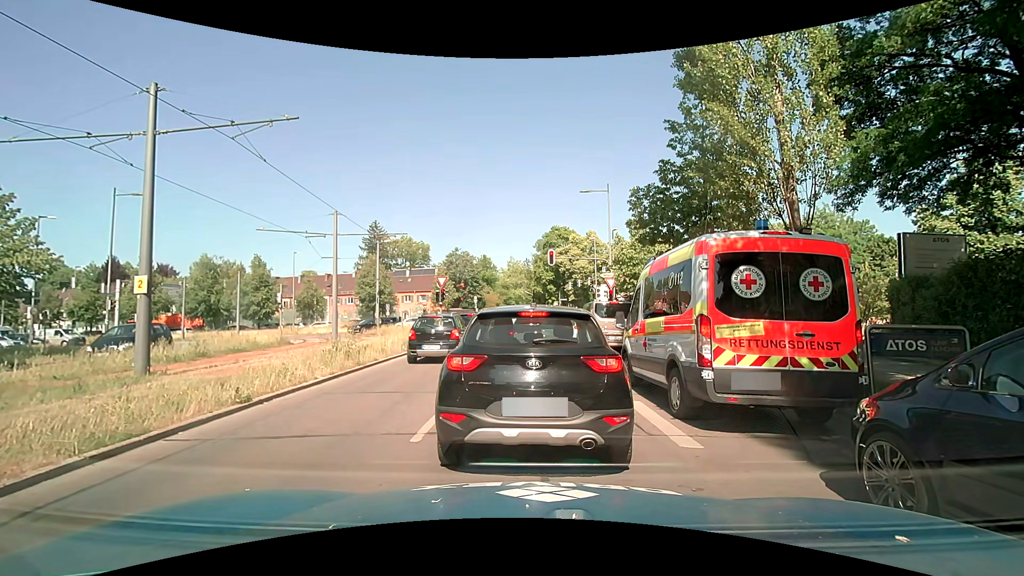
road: secondary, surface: asphalt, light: Day
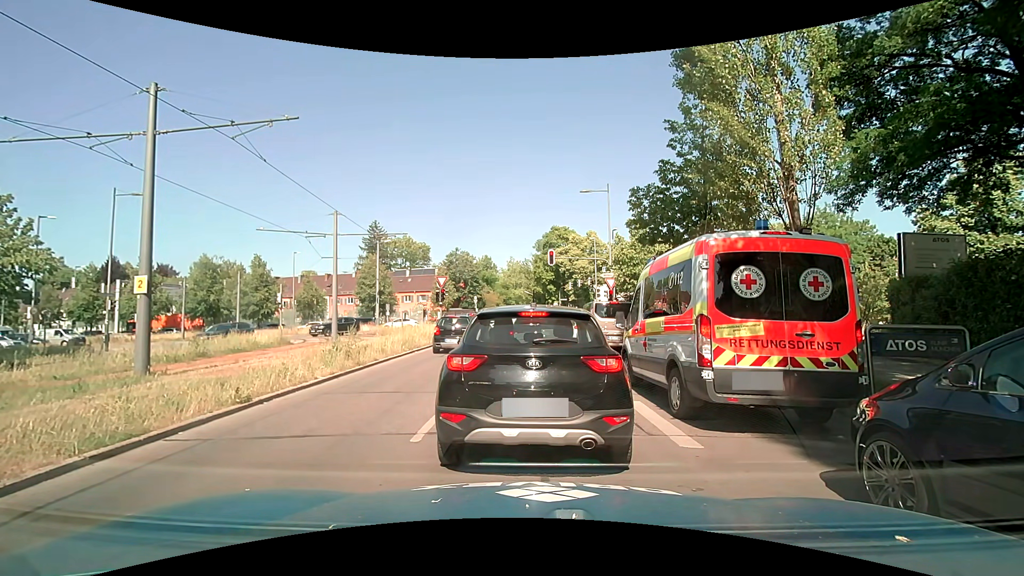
(0.0, 0.0) m; 0°
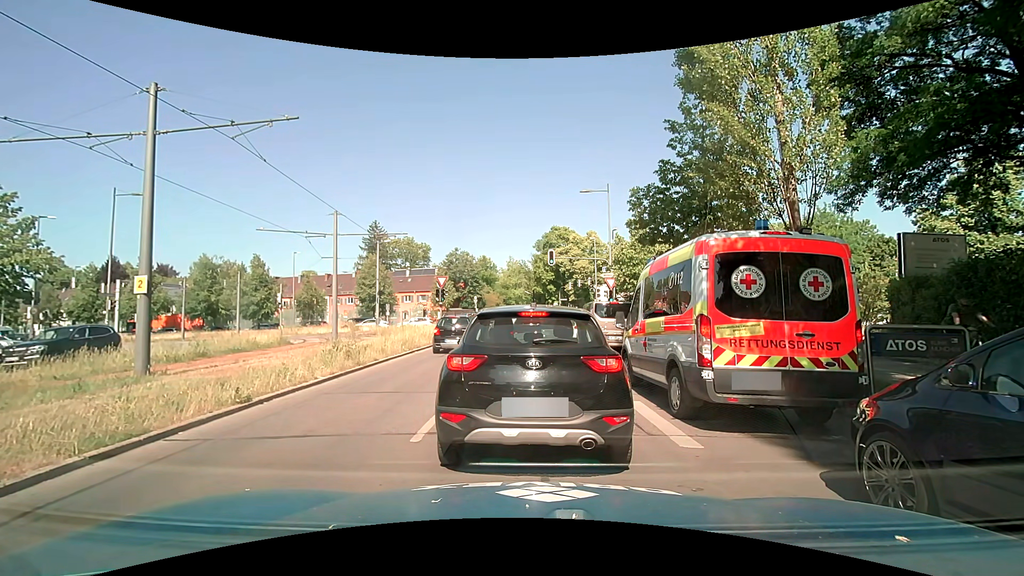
(0.0, 0.0) m; 0°
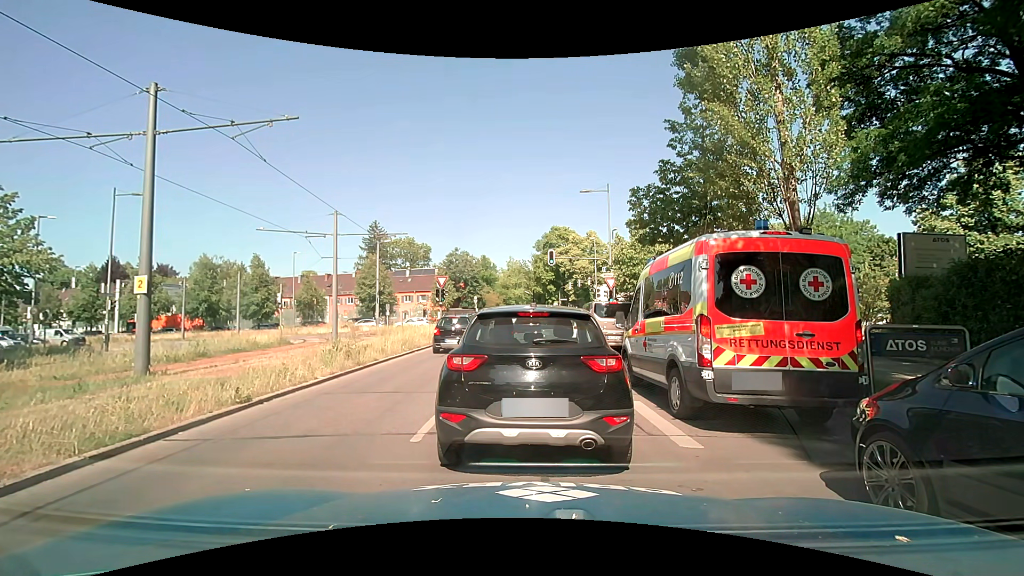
(0.0, 0.0) m; 0°
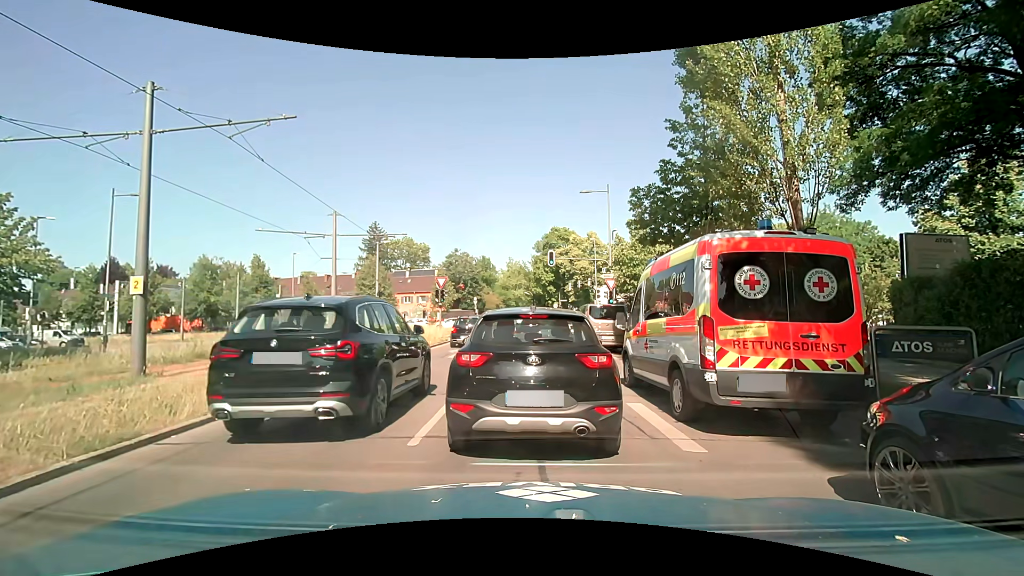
(0.0, +0.1) m; 0°
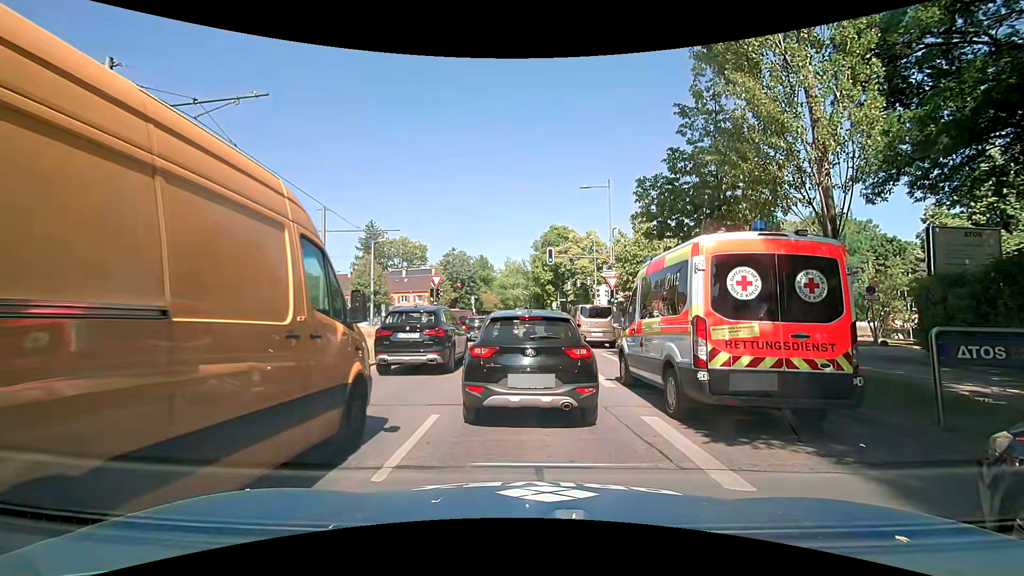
(0.0, +1.2) m; 0°
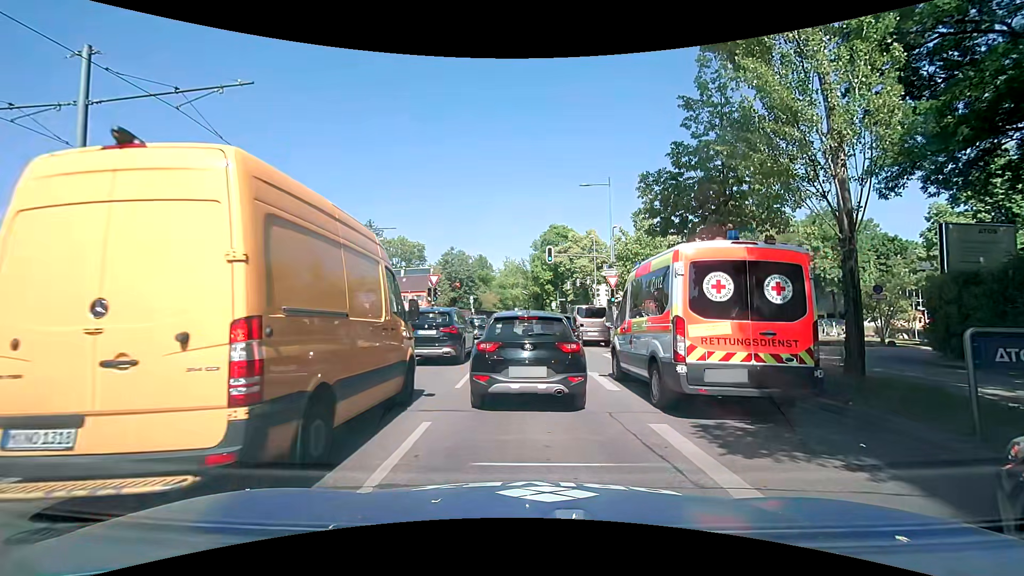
(0.0, +0.5) m; 0°
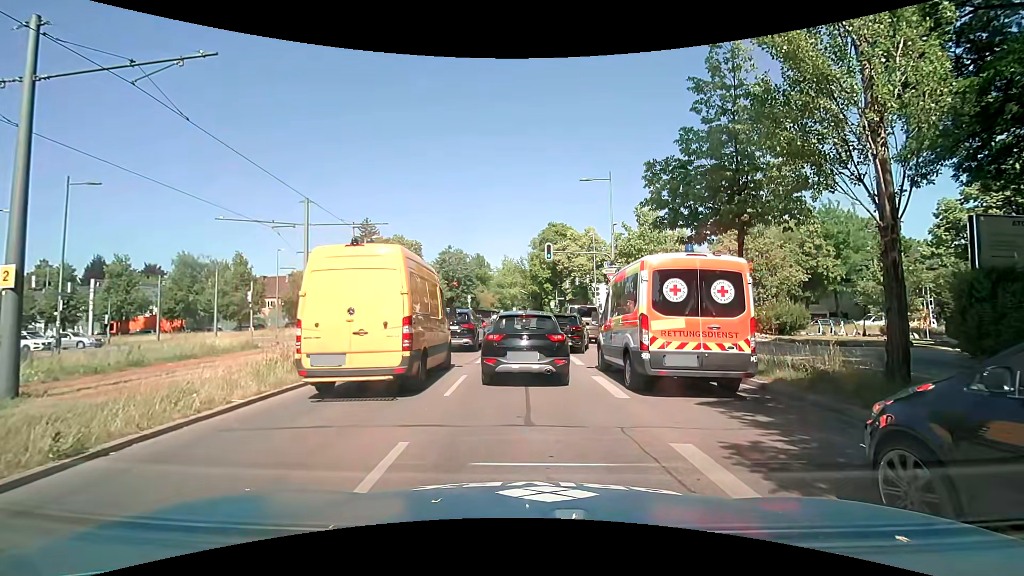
(0.0, +1.1) m; 0°
